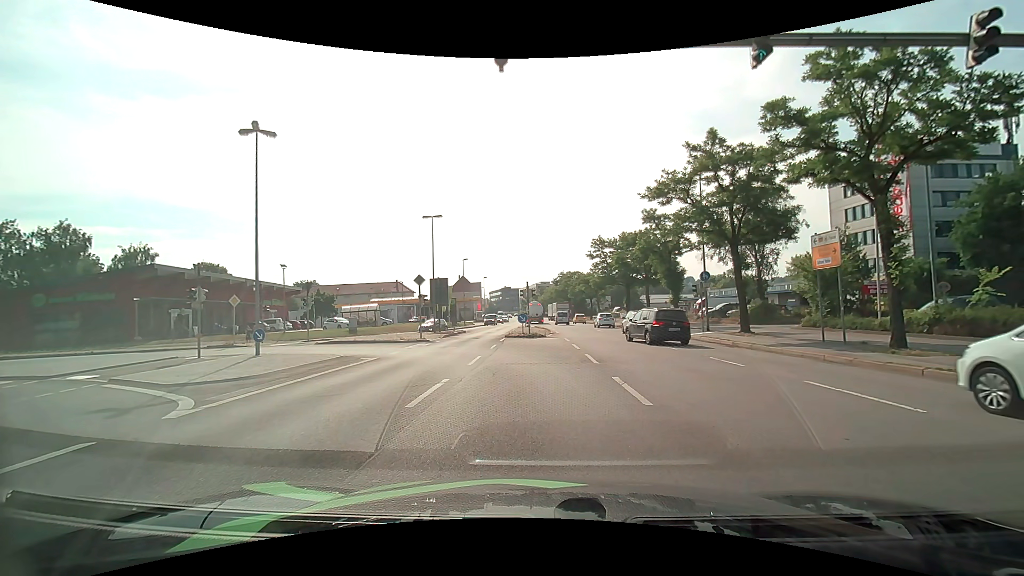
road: primary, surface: asphalt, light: Day
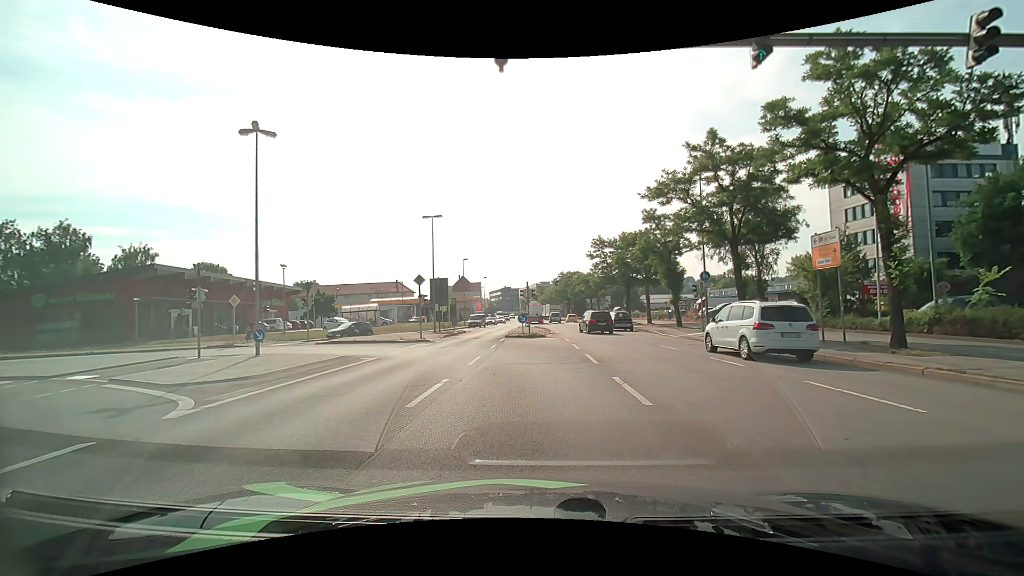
(0.0, 0.0) m; 0°
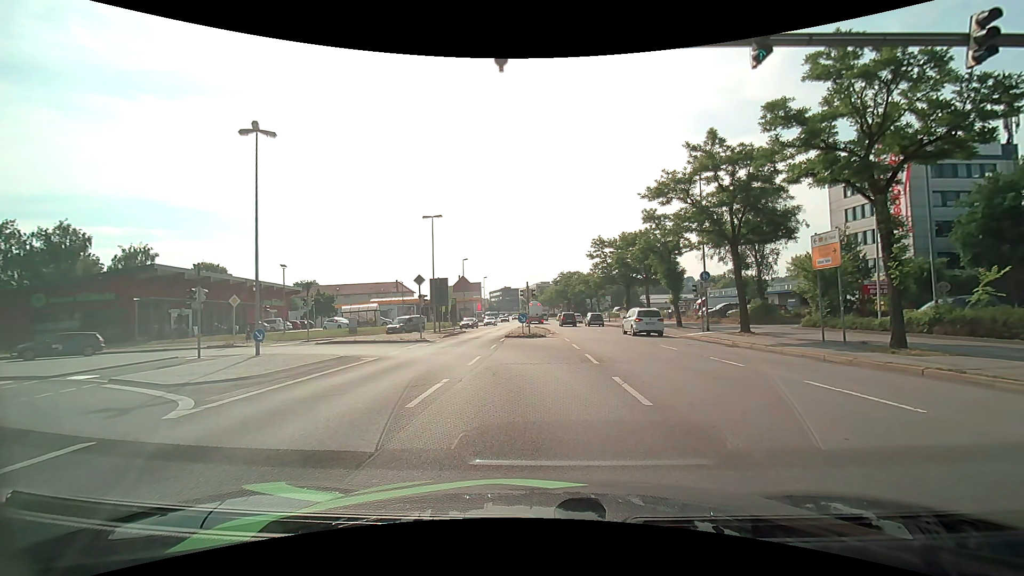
(0.0, 0.0) m; 0°
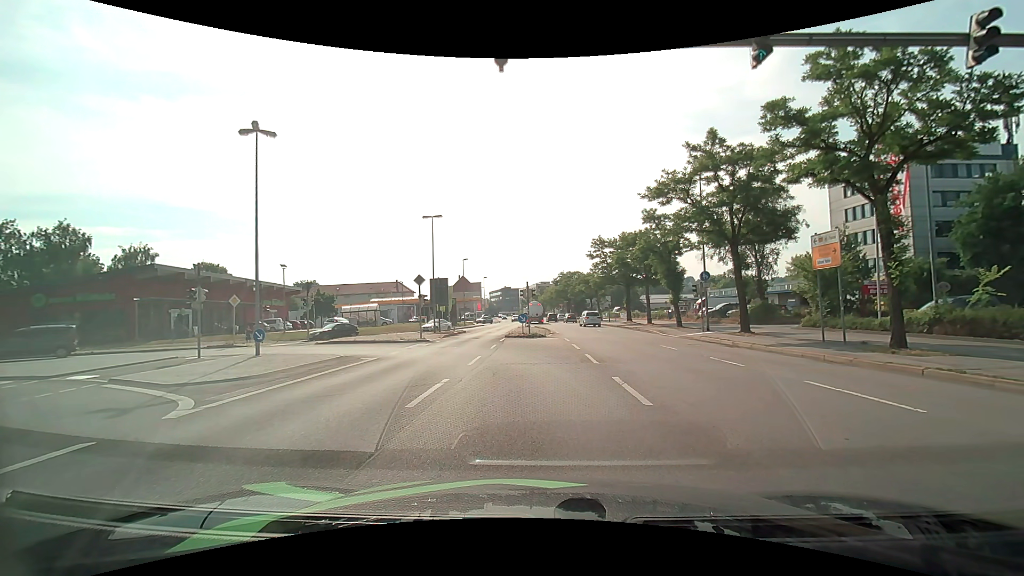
(0.0, 0.0) m; 0°
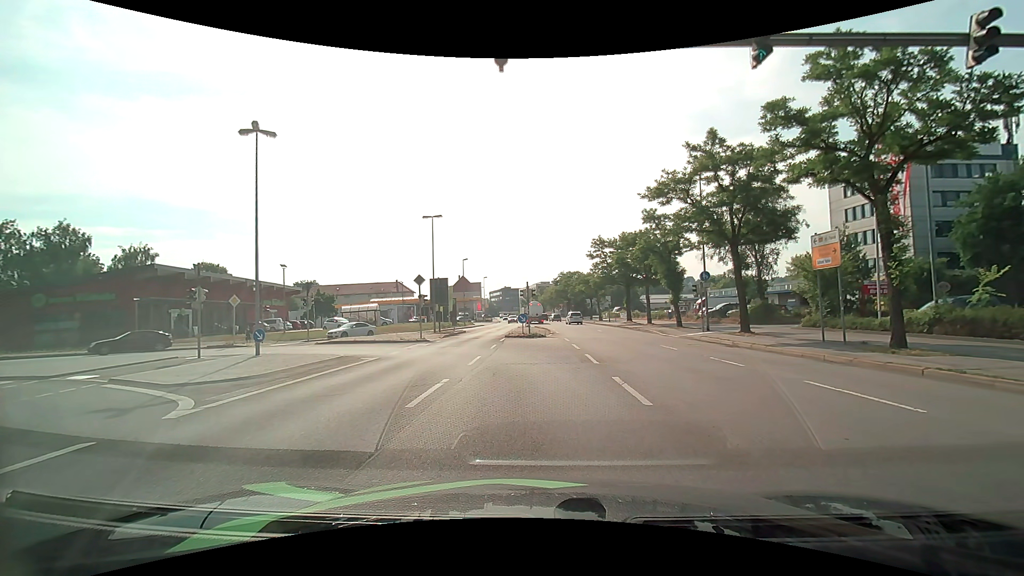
(0.0, 0.0) m; 0°
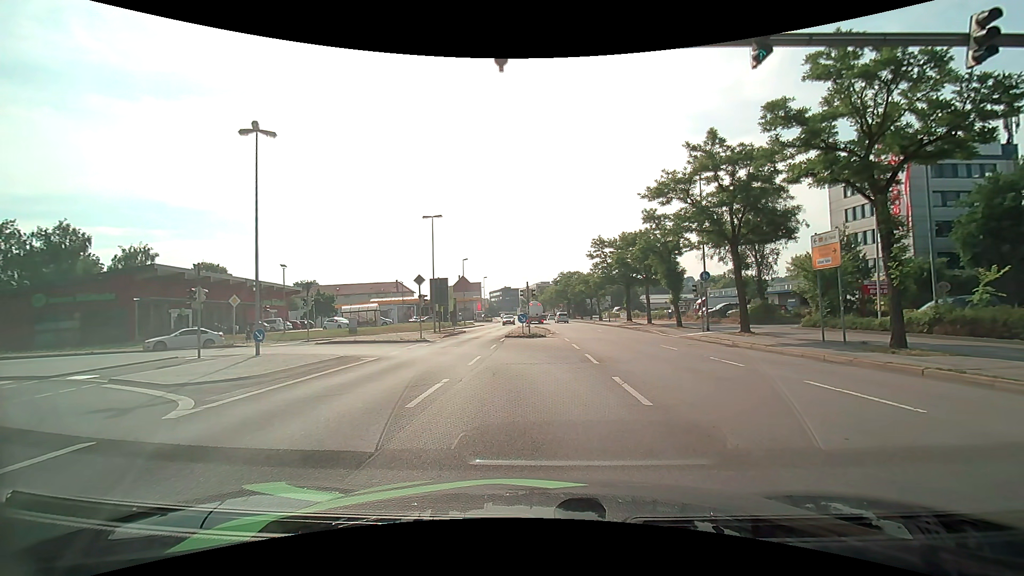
(0.0, 0.0) m; 0°
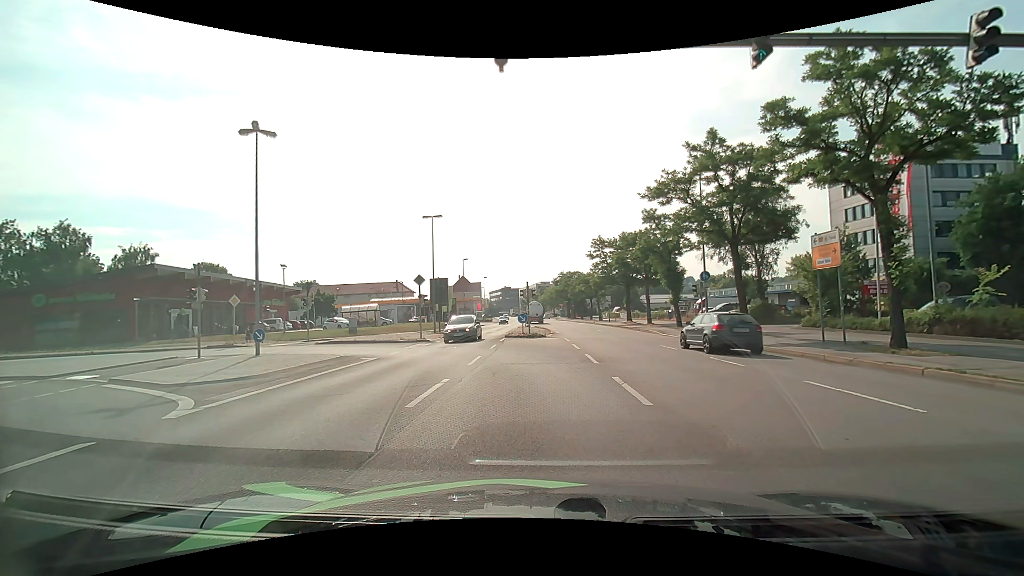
(0.0, 0.0) m; 0°
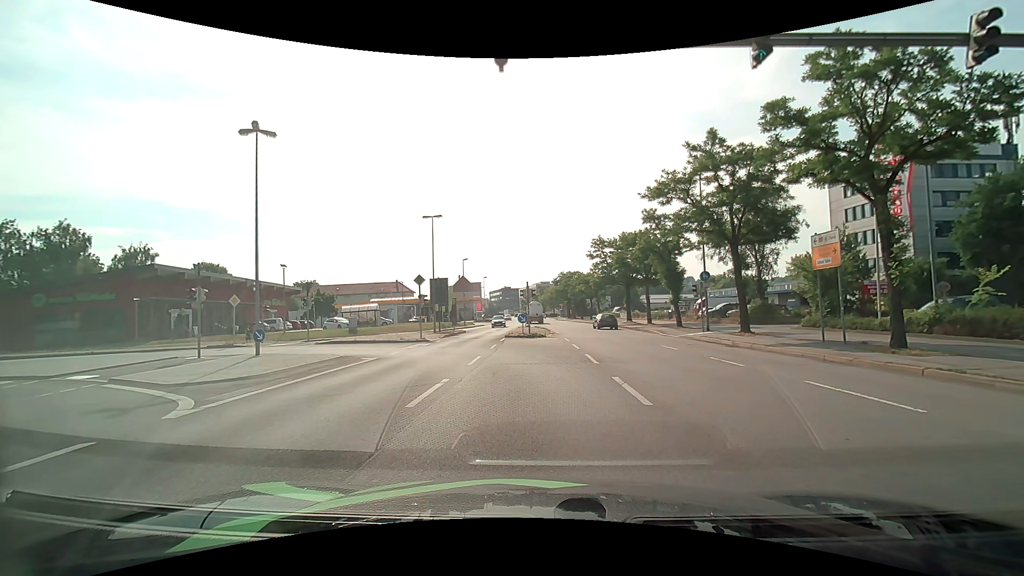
(0.0, 0.0) m; 0°
